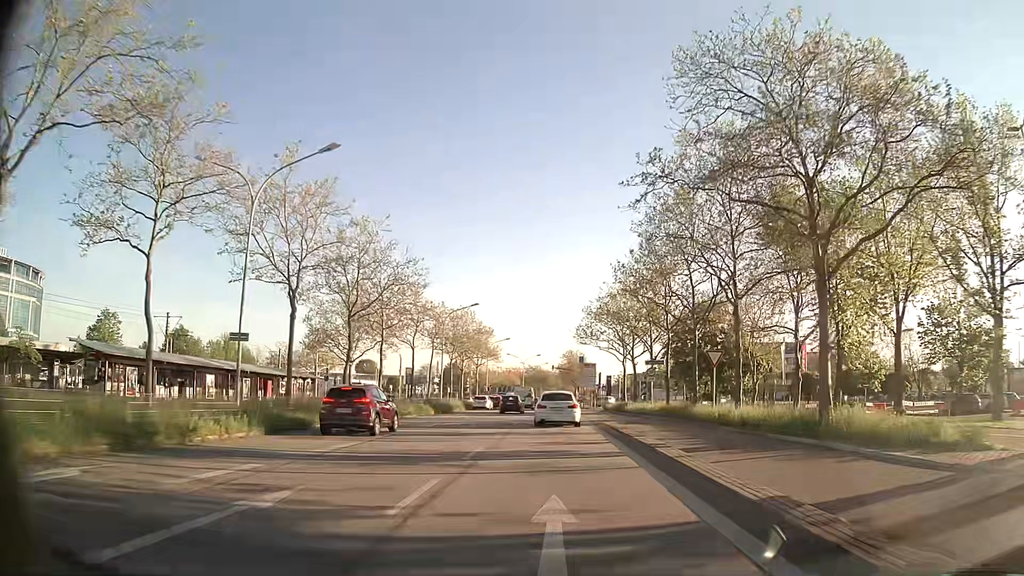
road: primary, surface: asphalt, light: Day
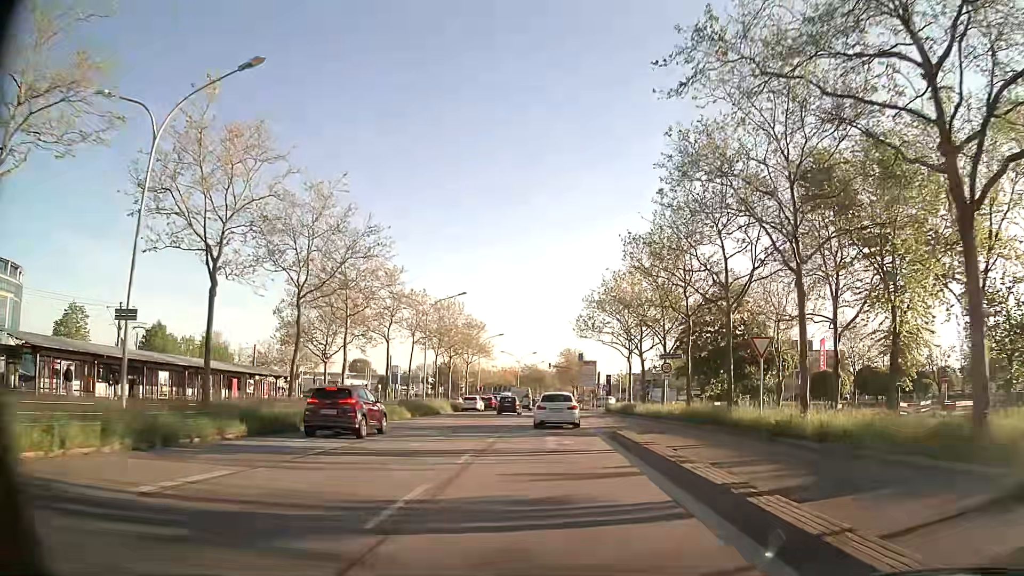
(0.0, +7.0) m; 0°
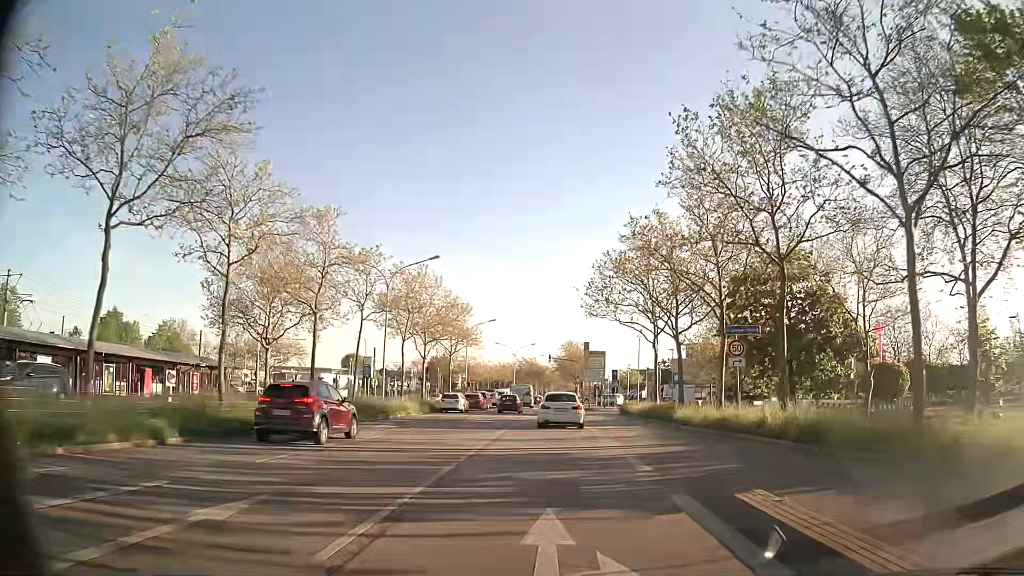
(+0.1, +14.0) m; 0°
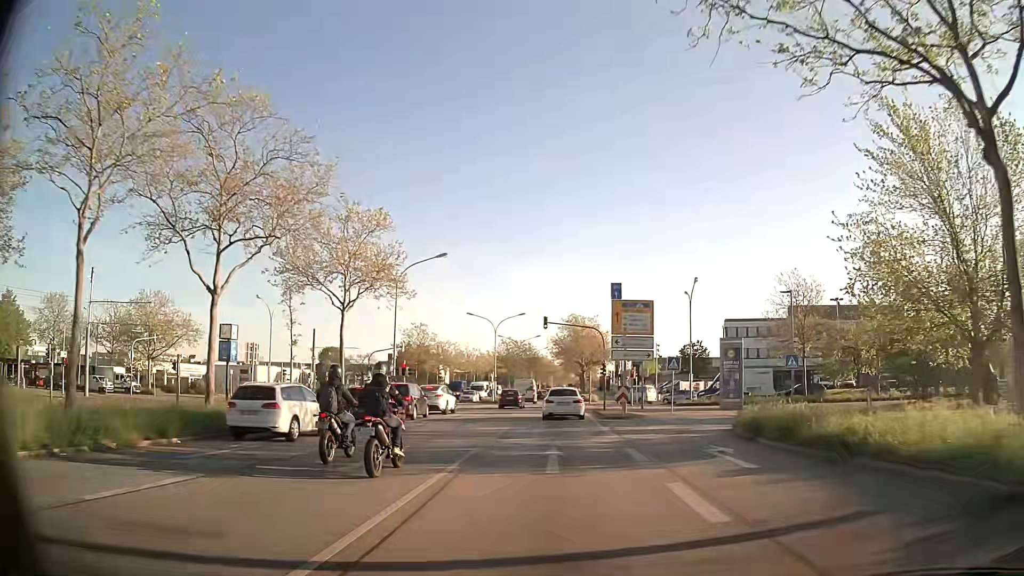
(+0.3, +35.1) m; +1°
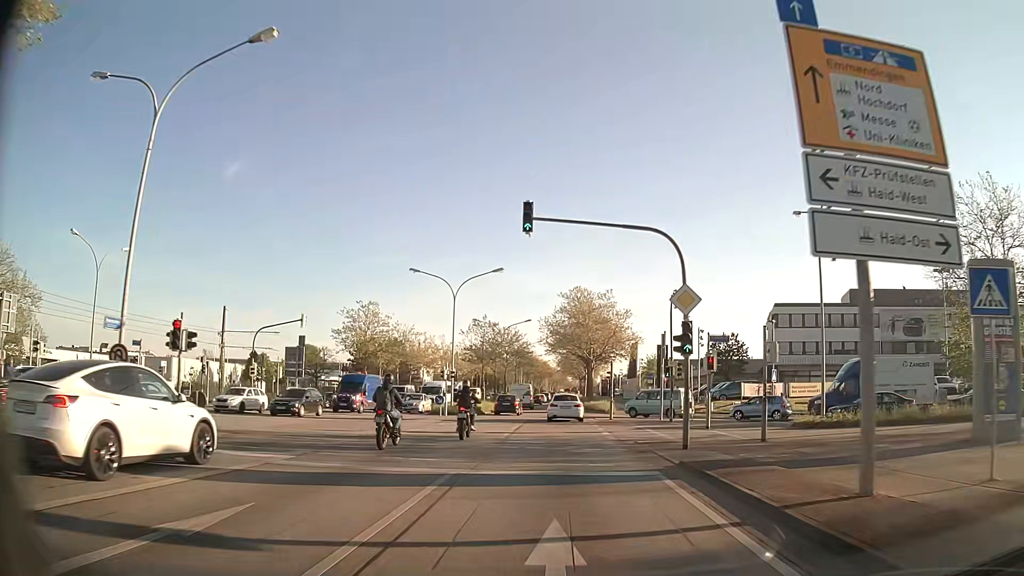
(0.0, +28.9) m; 0°
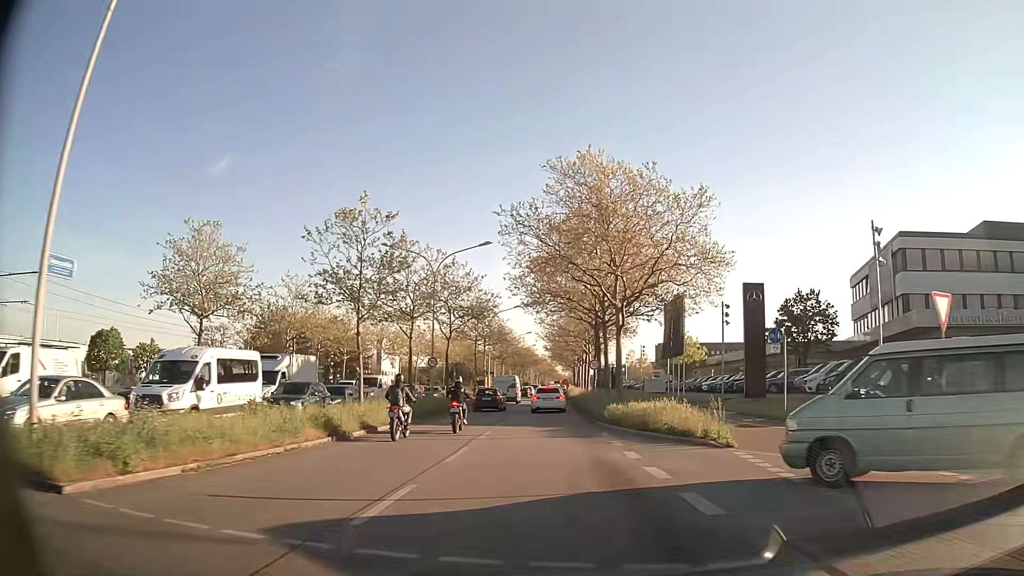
(+0.3, +37.5) m; +1°
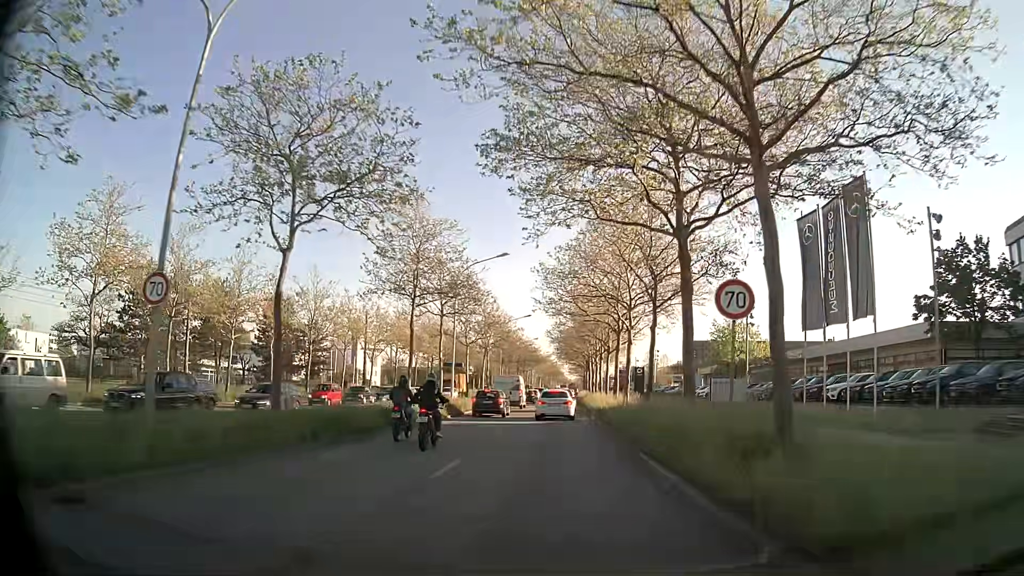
(-0.2, +28.9) m; 0°
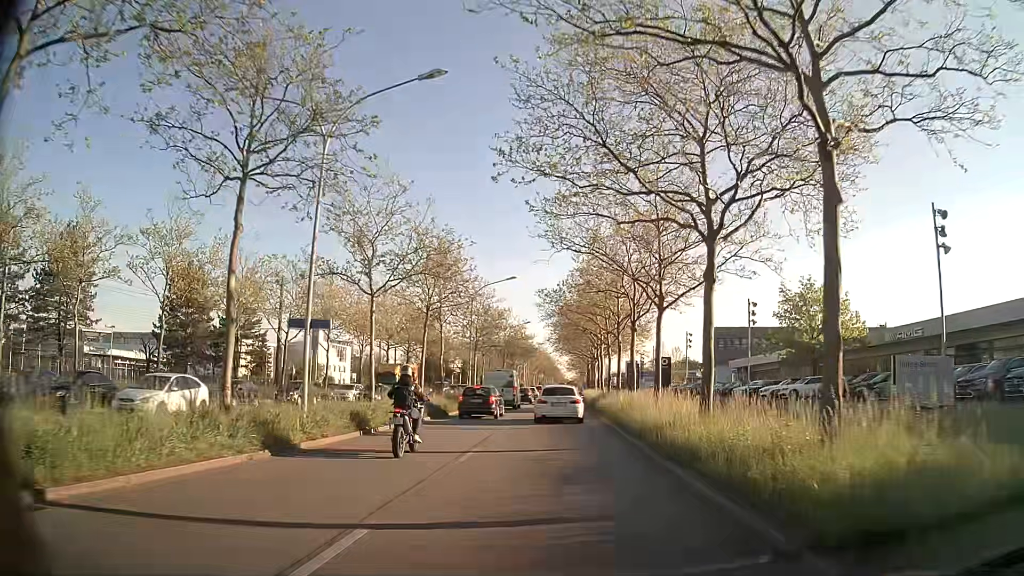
(0.0, +24.9) m; 0°
